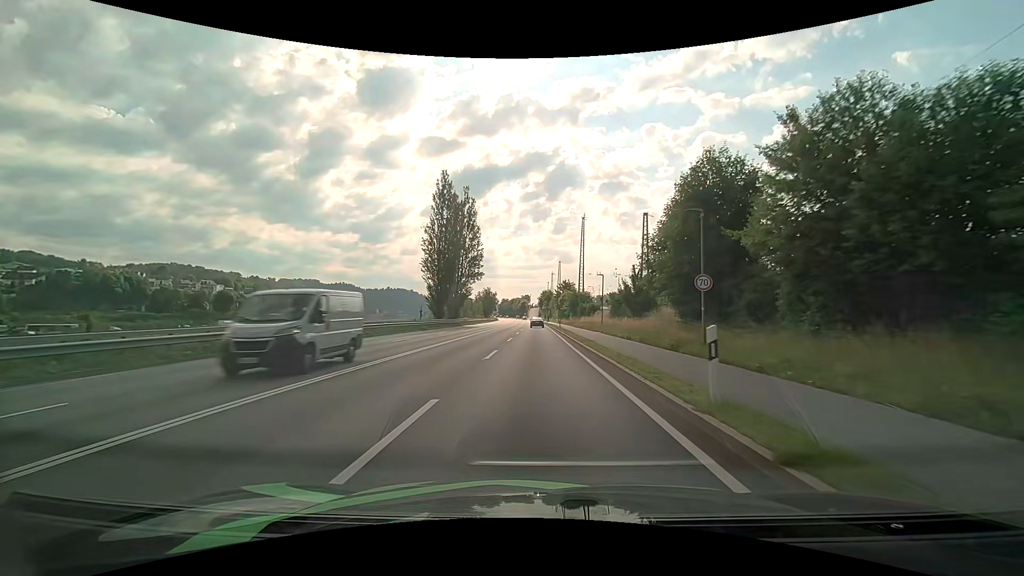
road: primary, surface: asphalt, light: Day
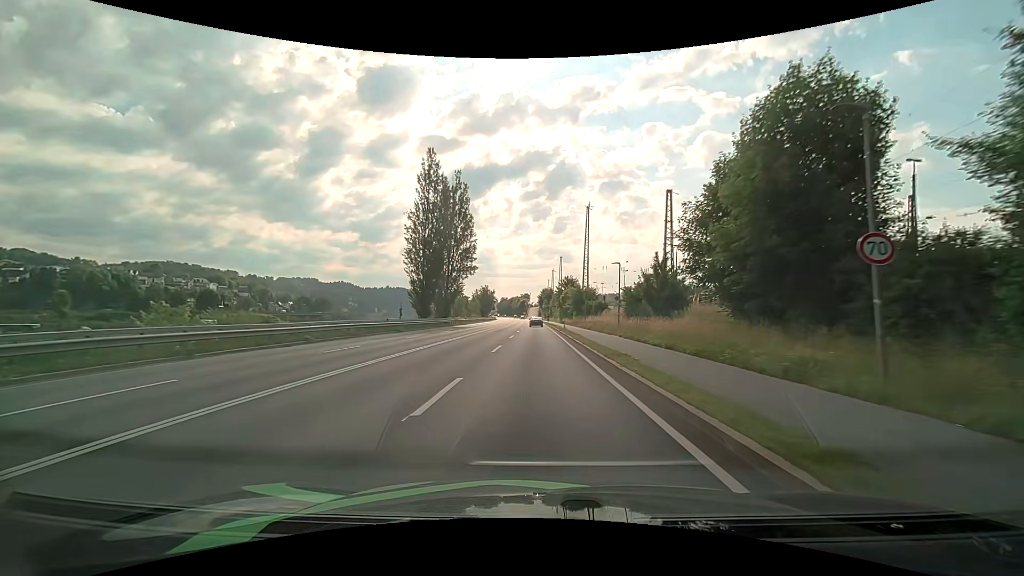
(0.0, +9.3) m; 0°
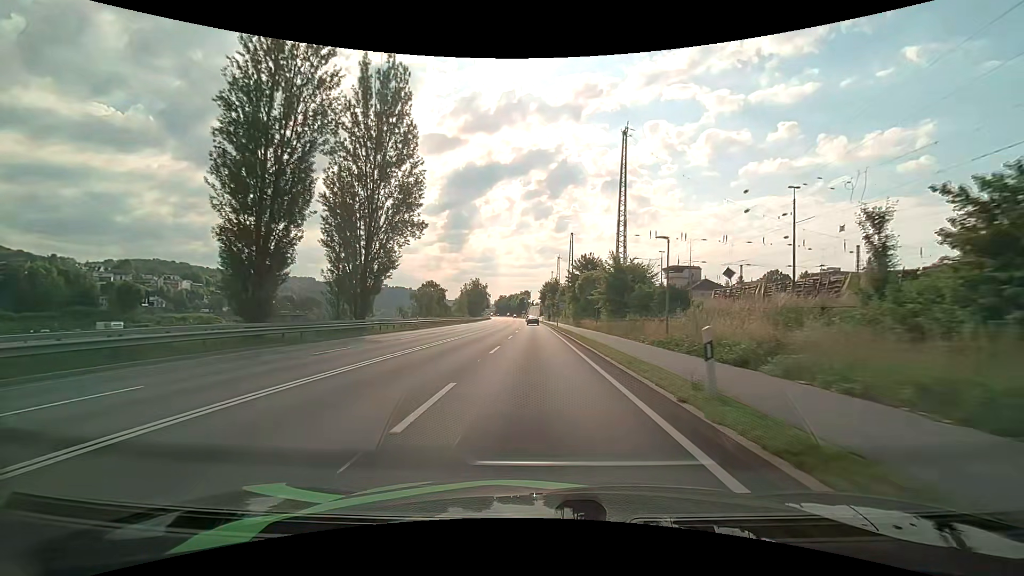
(-0.1, +37.1) m; 0°
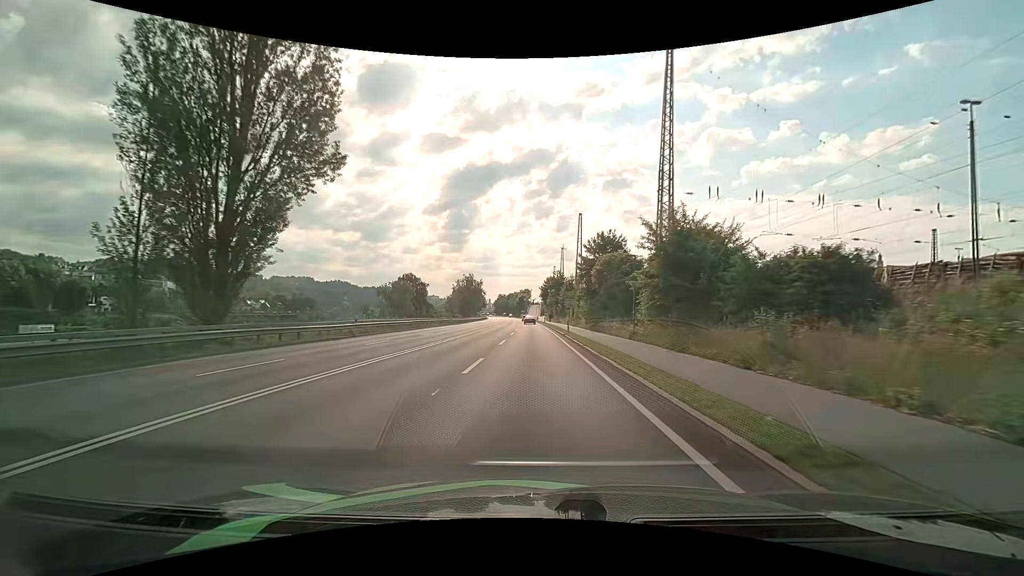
(+0.1, +18.2) m; 0°
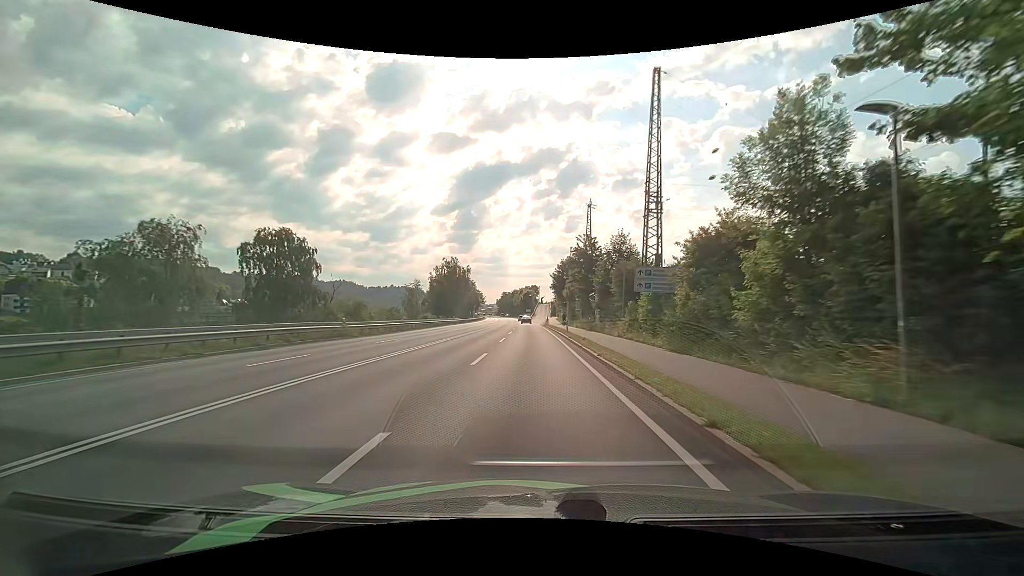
(-0.3, +46.3) m; -1°
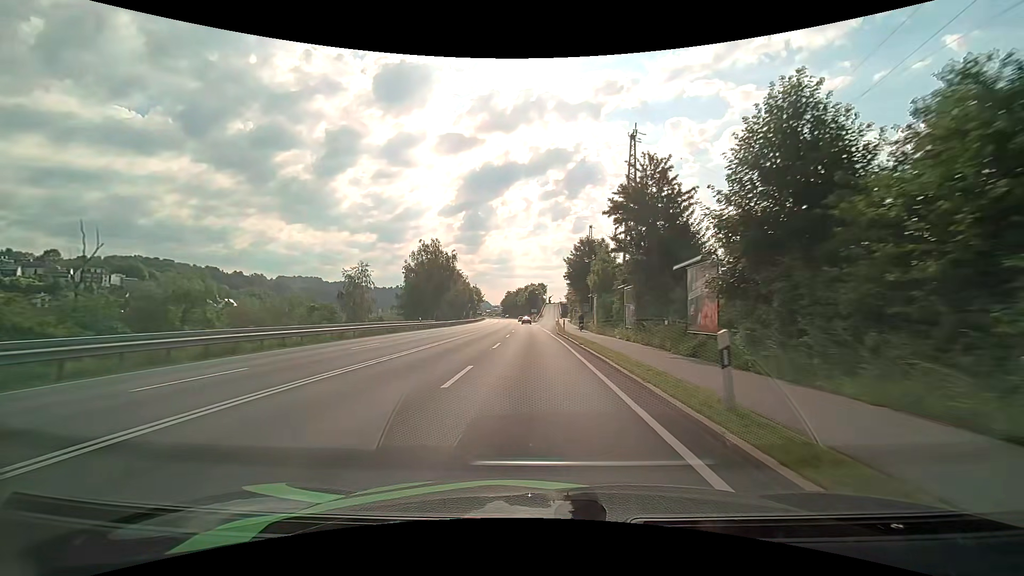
(-0.1, +28.5) m; -1°
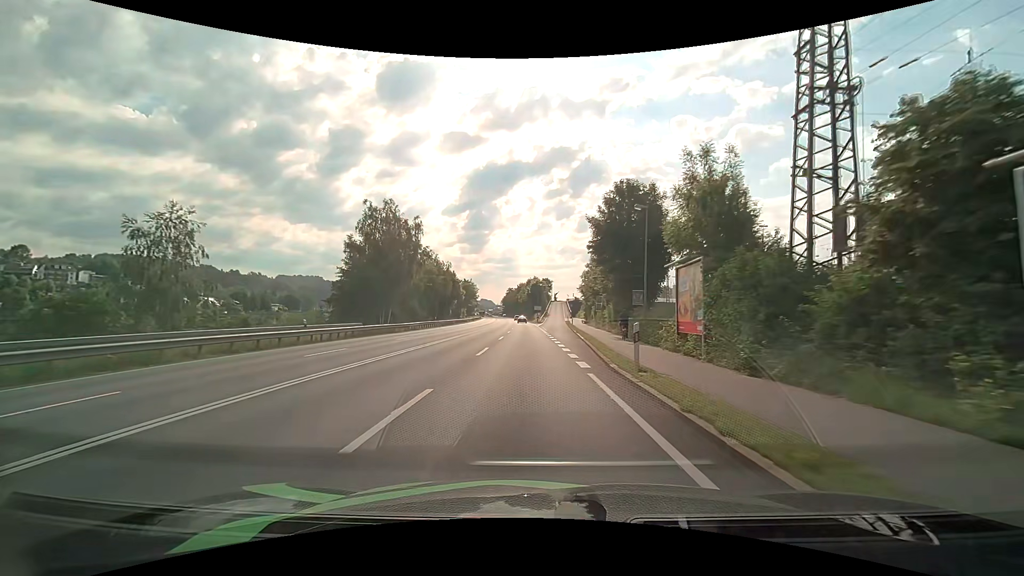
(0.0, +28.6) m; 0°
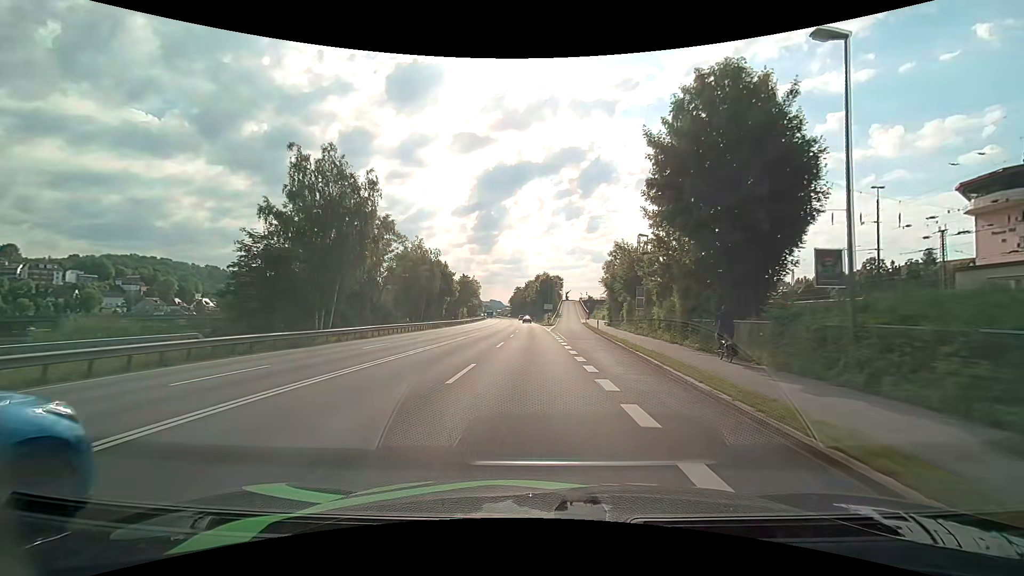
(-0.2, +19.1) m; -1°
(0, +10) (0, +20) (0, +30) (0, +40) (0, +50) (-1, +60) (-1, +70) (-1, +80) (-2, +90) (-2, +100) m
